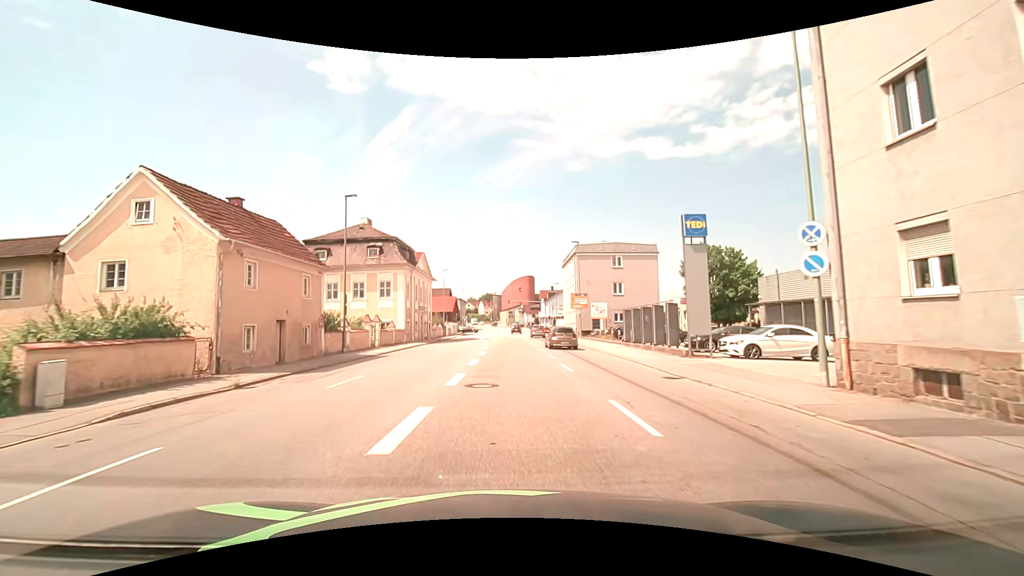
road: tertiary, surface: asphalt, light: Day
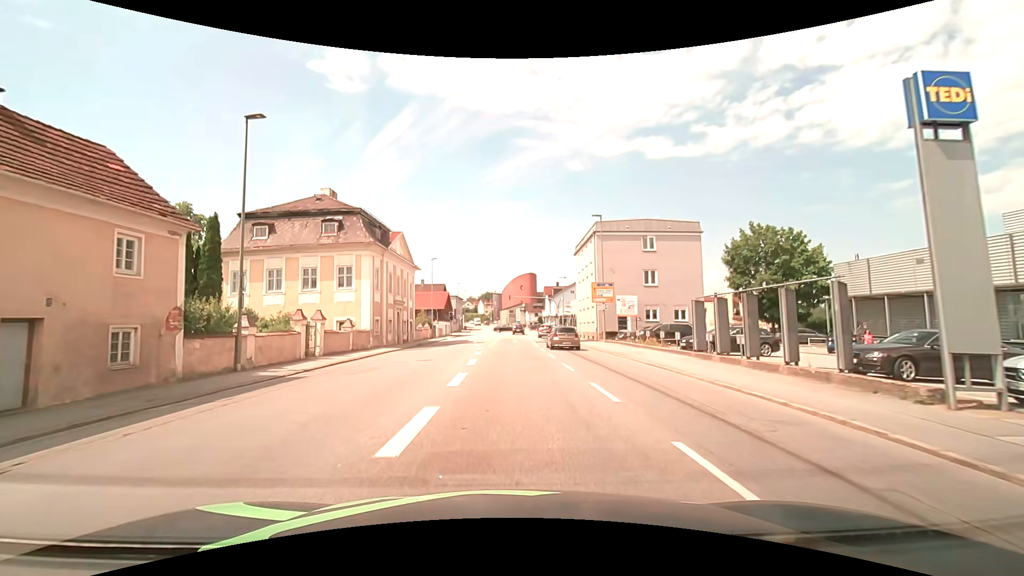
(0.0, +12.2) m; 0°
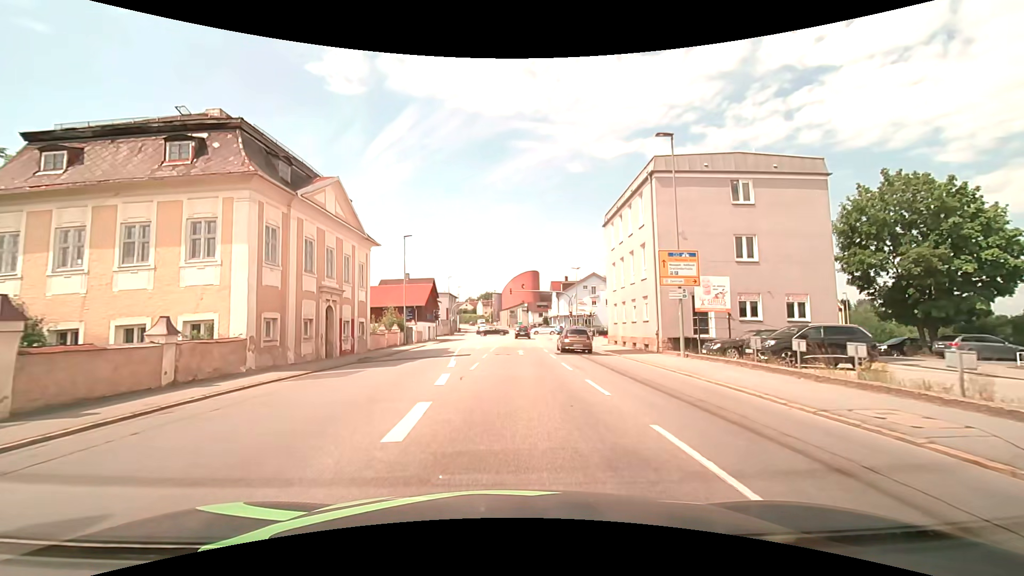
(-0.1, +17.1) m; -1°
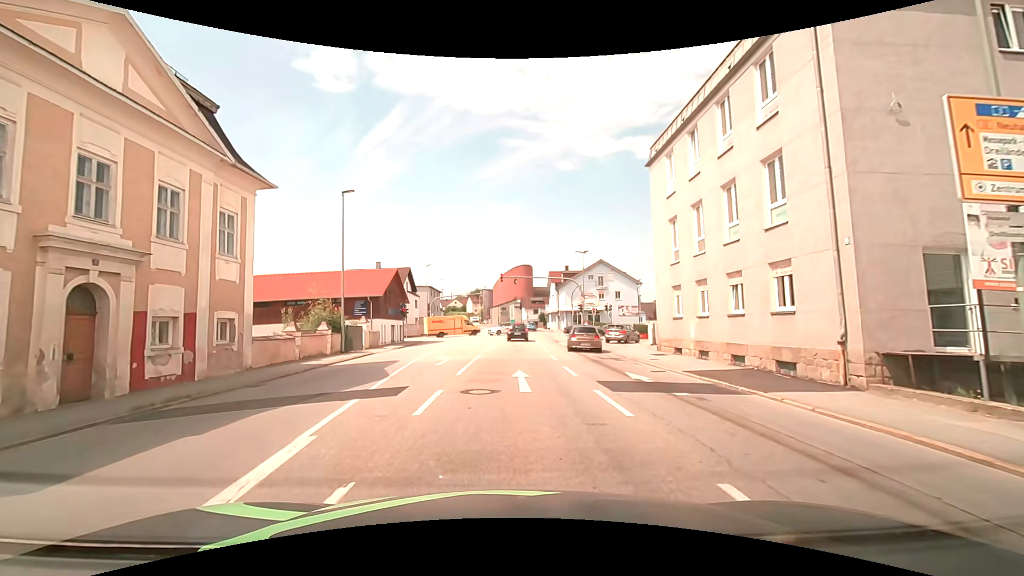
(+0.2, +14.7) m; +2°
